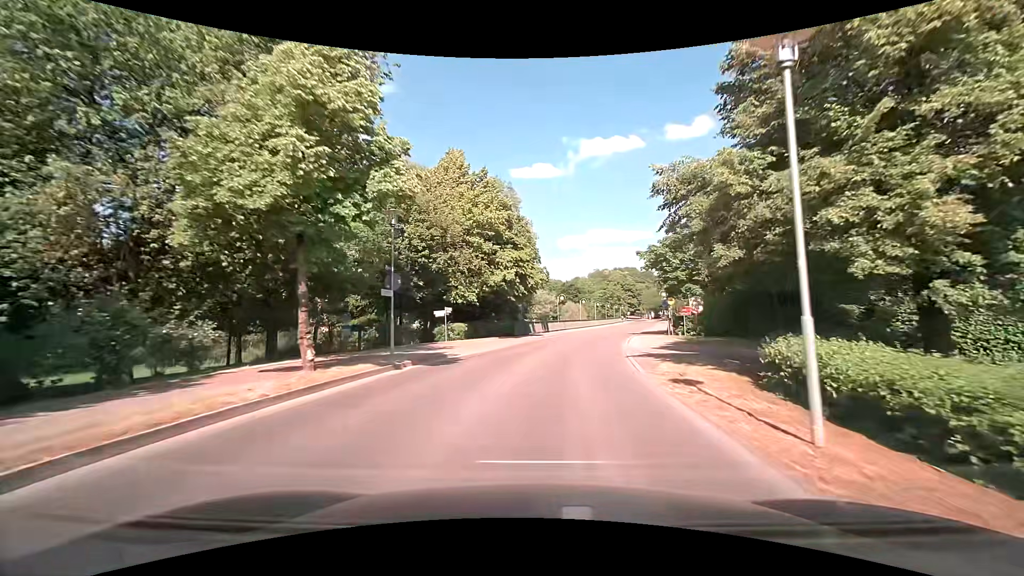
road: tertiary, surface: asphalt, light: Day
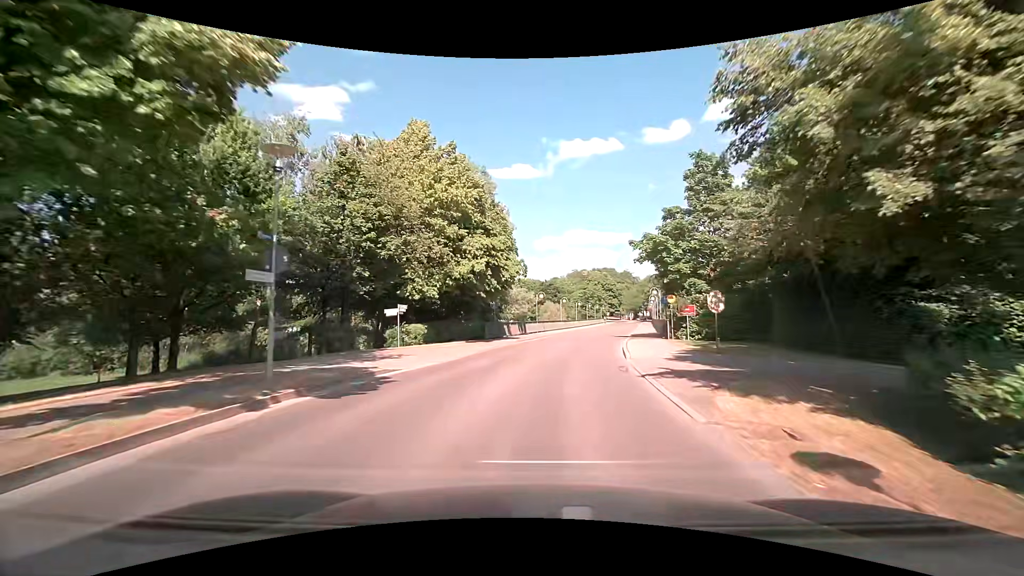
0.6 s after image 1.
(+0.1, +6.2) m; +2°
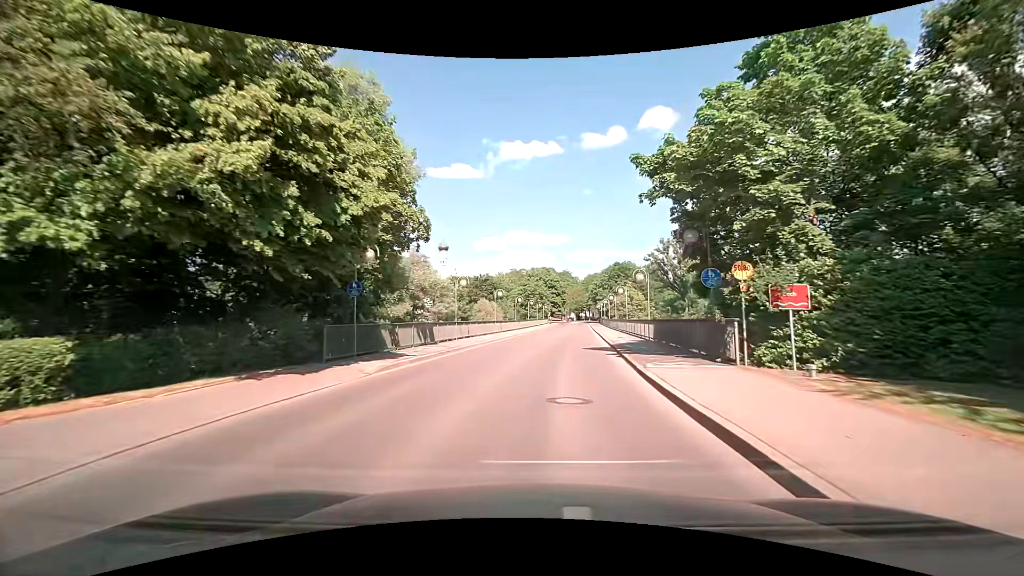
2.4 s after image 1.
(+1.4, +18.6) m; +7°
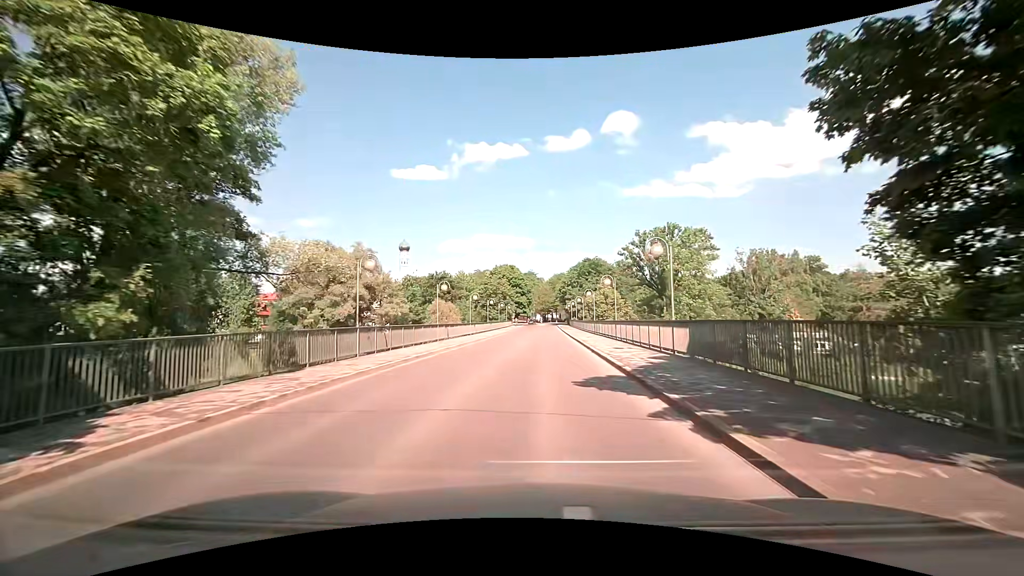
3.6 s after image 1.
(+0.7, +12.4) m; +6°
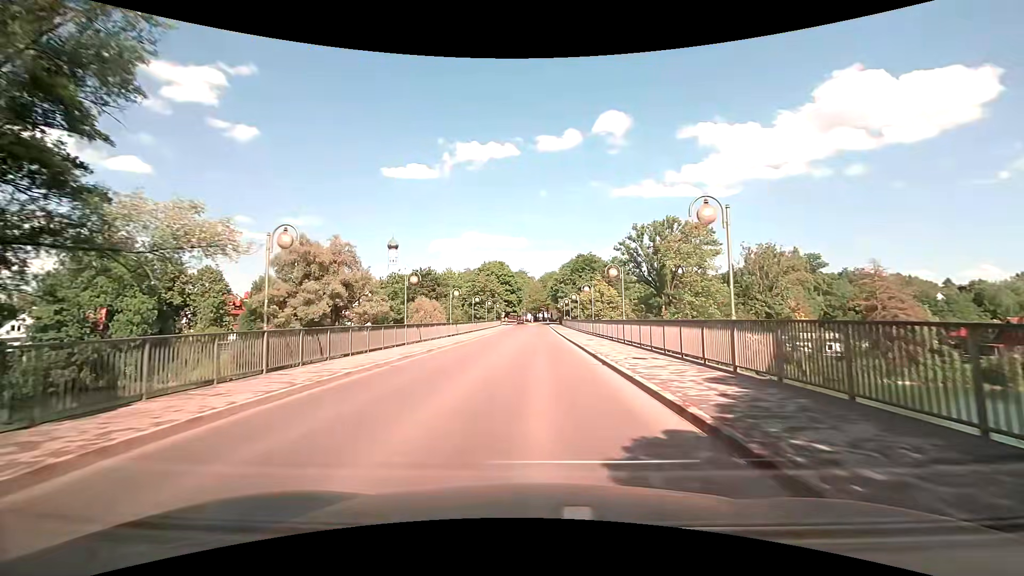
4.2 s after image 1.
(0.0, +6.3) m; 0°
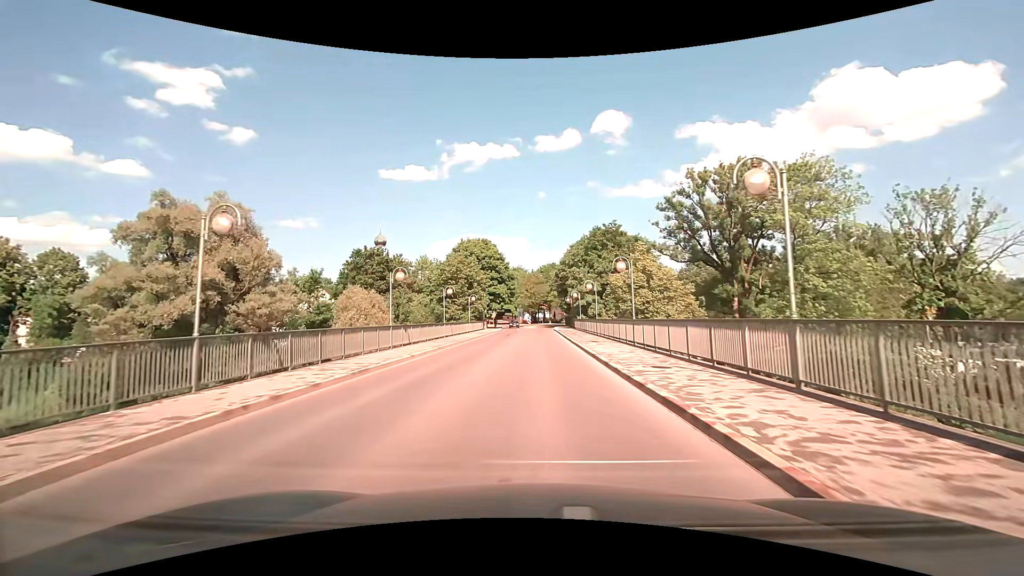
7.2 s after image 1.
(+0.3, +32.8) m; 0°
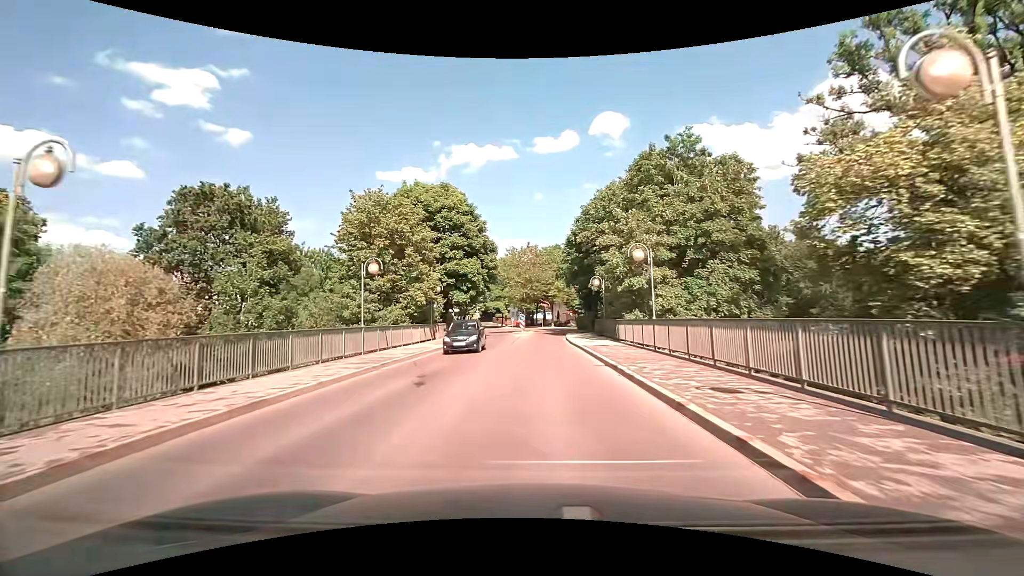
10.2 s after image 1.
(+0.1, +34.1) m; 0°
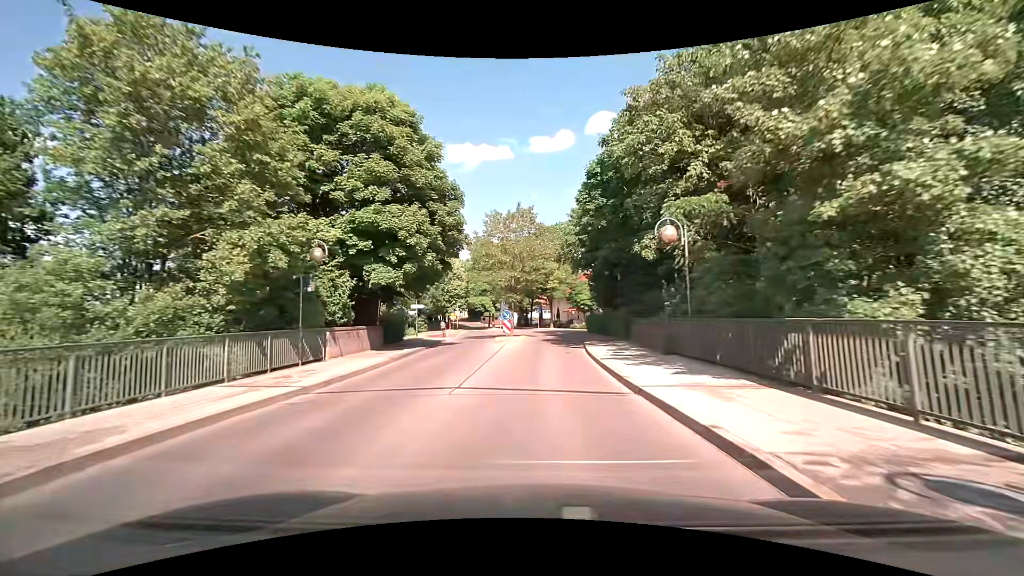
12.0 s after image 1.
(+0.1, +19.9) m; +1°
(0, +10) (0, +20) (+1, +30) (+1, +40) (+1, +50) (0, +60) (-2, +70) (-3, +80) (-6, +89) (-8, +99) m
